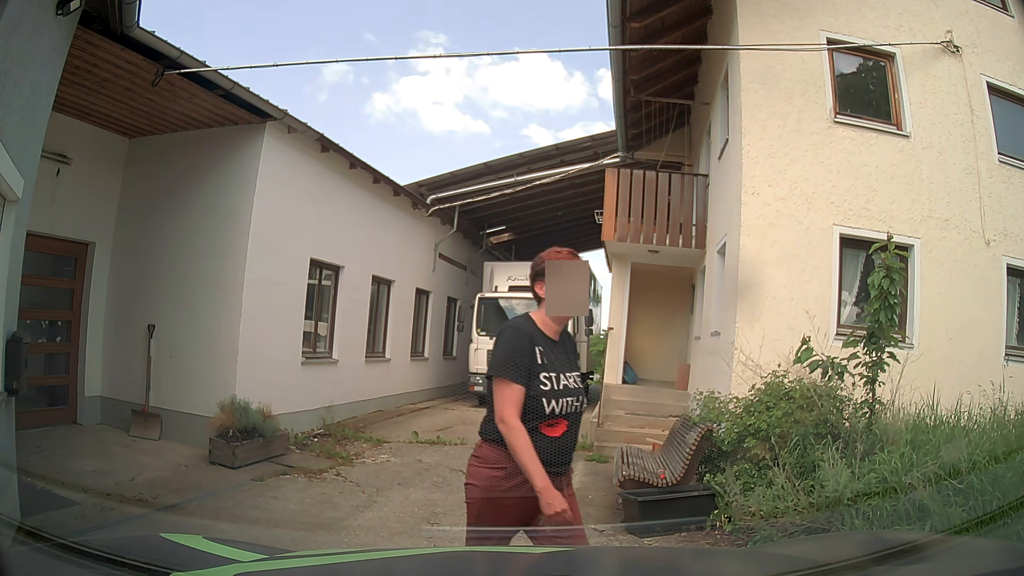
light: Day
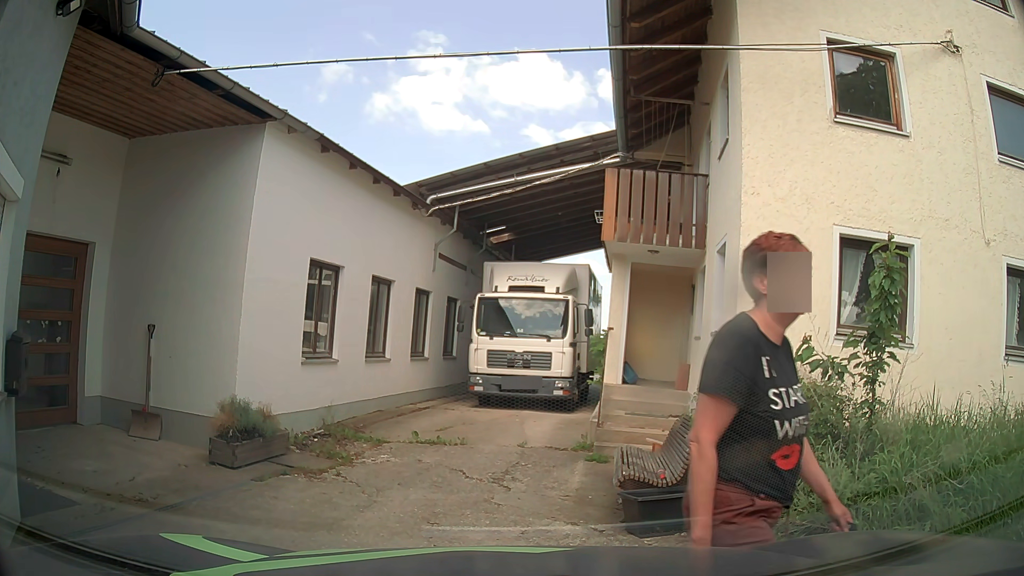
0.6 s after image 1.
(0.0, 0.0) m; 0°
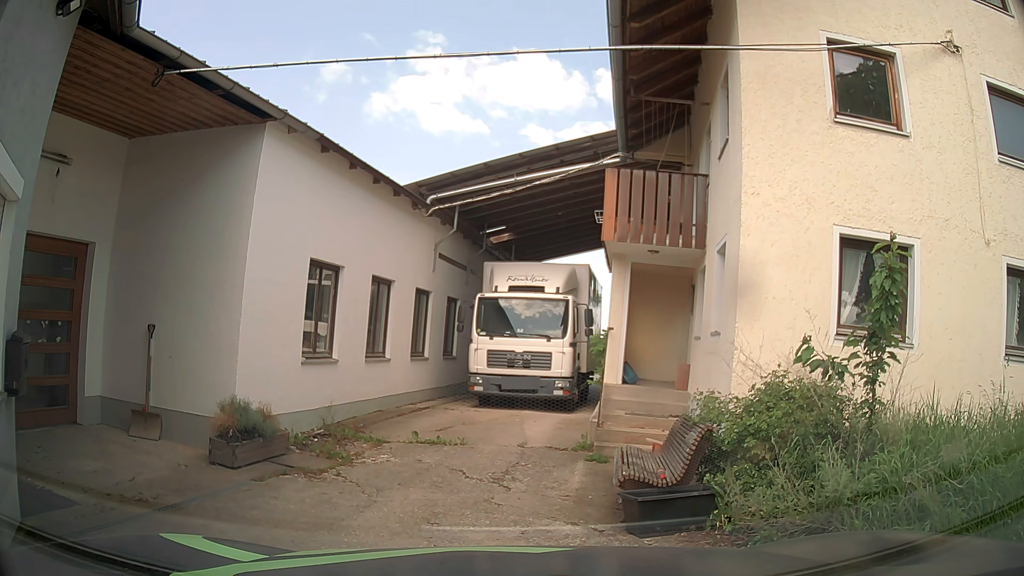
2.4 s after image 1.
(0.0, 0.0) m; 0°
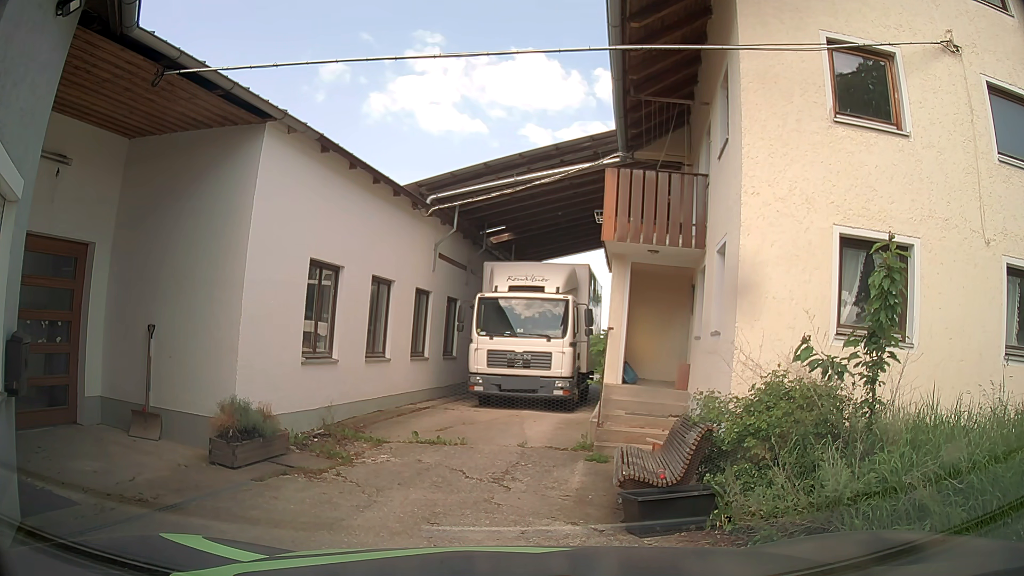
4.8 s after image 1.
(0.0, 0.0) m; 0°
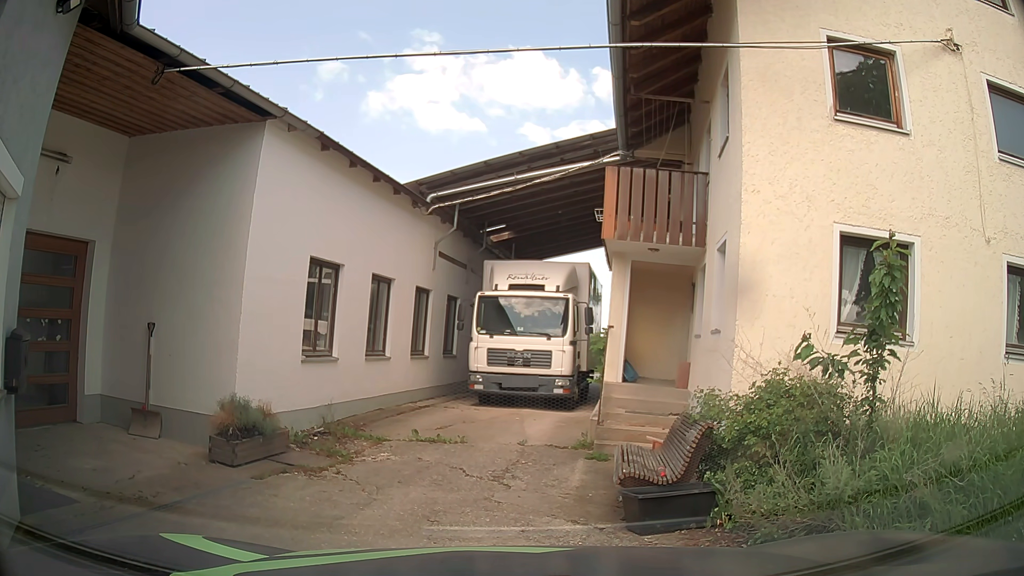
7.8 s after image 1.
(0.0, 0.0) m; 0°
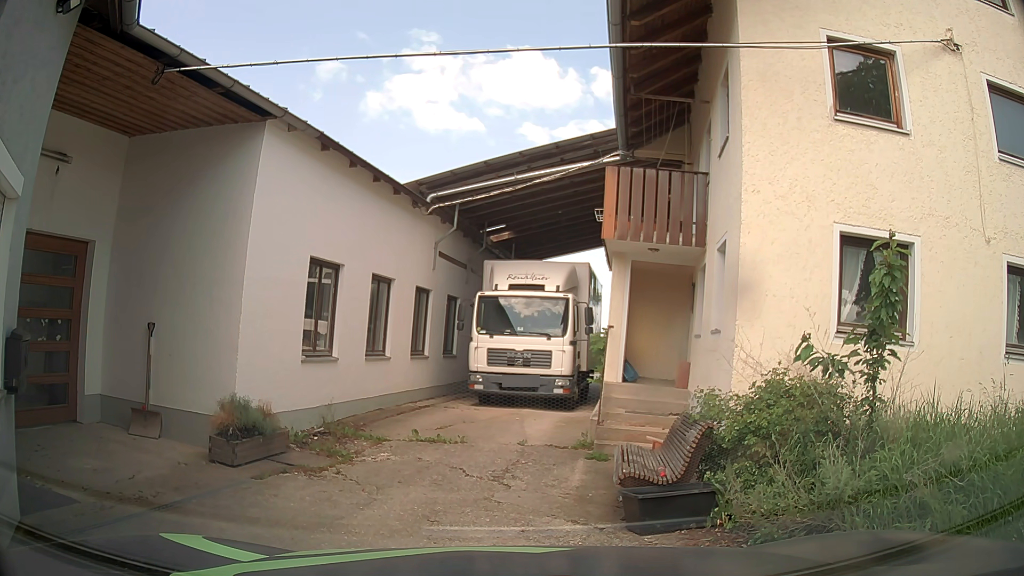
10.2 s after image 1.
(0.0, 0.0) m; 0°
